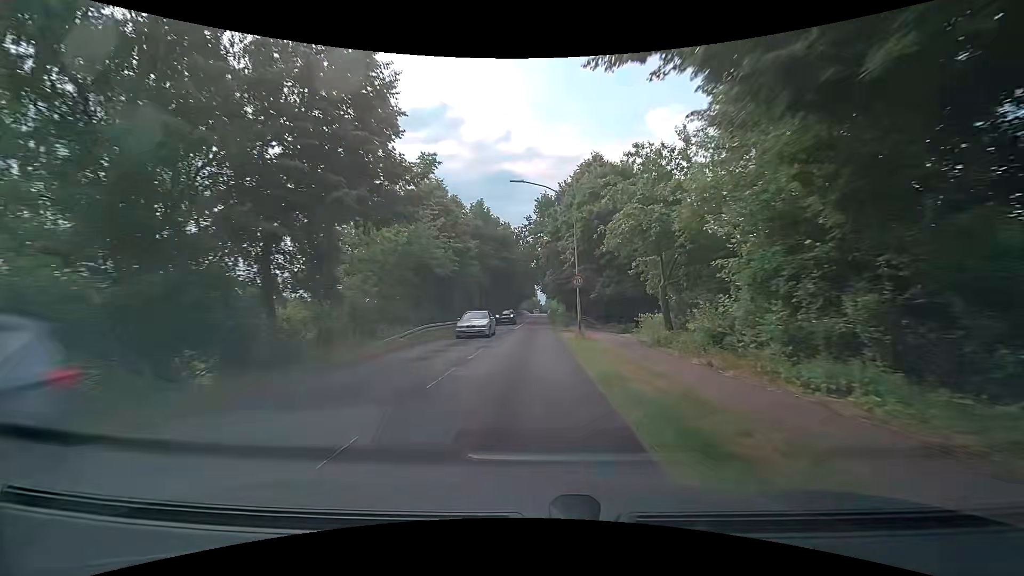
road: secondary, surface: asphalt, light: Day
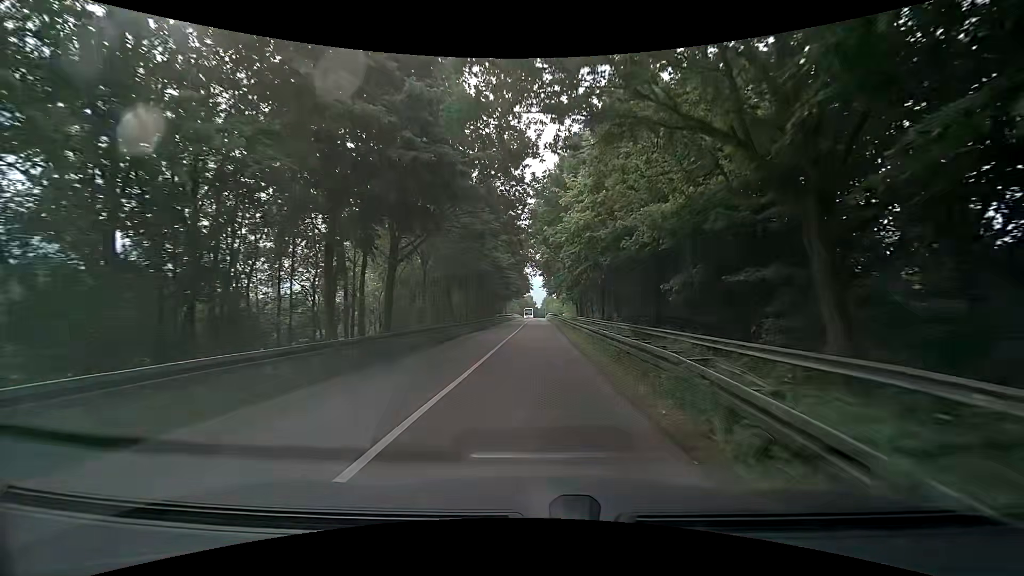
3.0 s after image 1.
(-0.3, +43.0) m; -2°
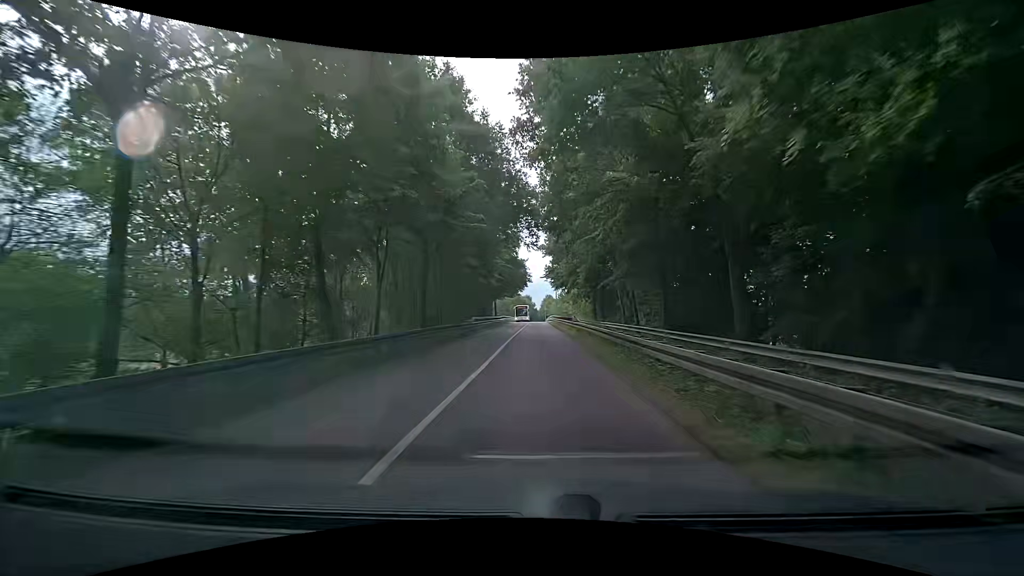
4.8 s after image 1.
(+0.6, +24.2) m; +1°
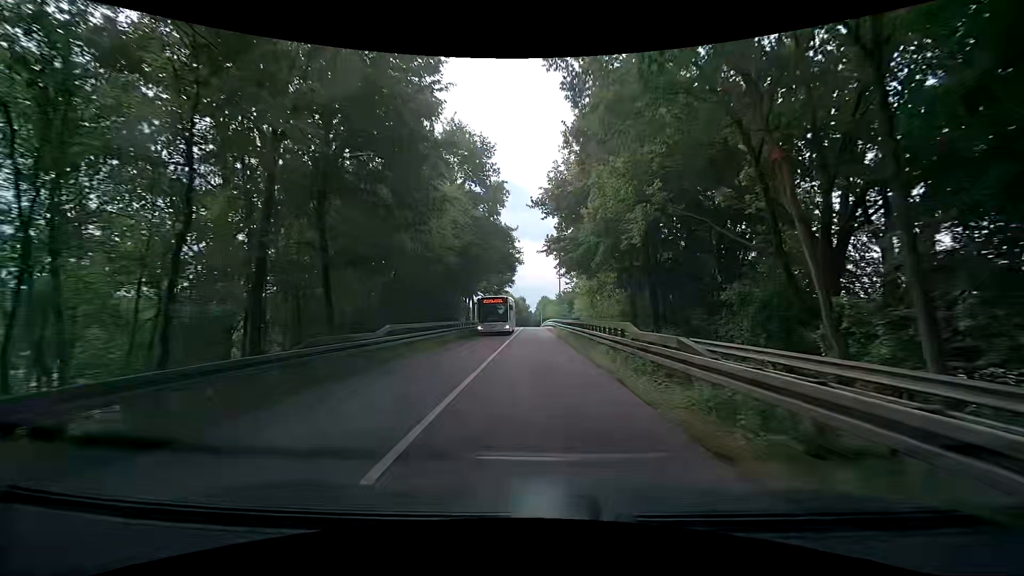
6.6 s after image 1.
(+0.4, +23.5) m; +2°
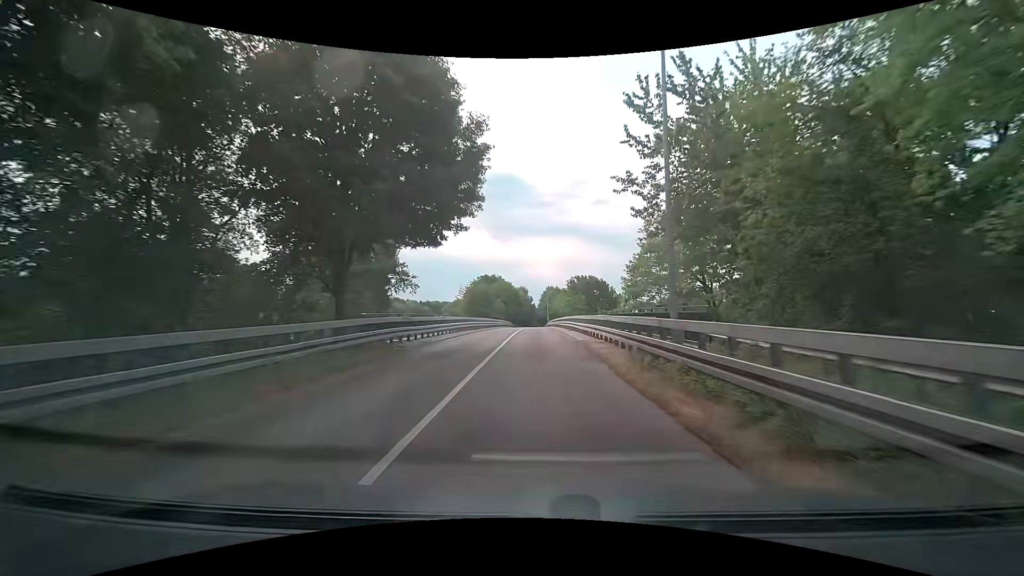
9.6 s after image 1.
(-0.2, +40.6) m; -1°
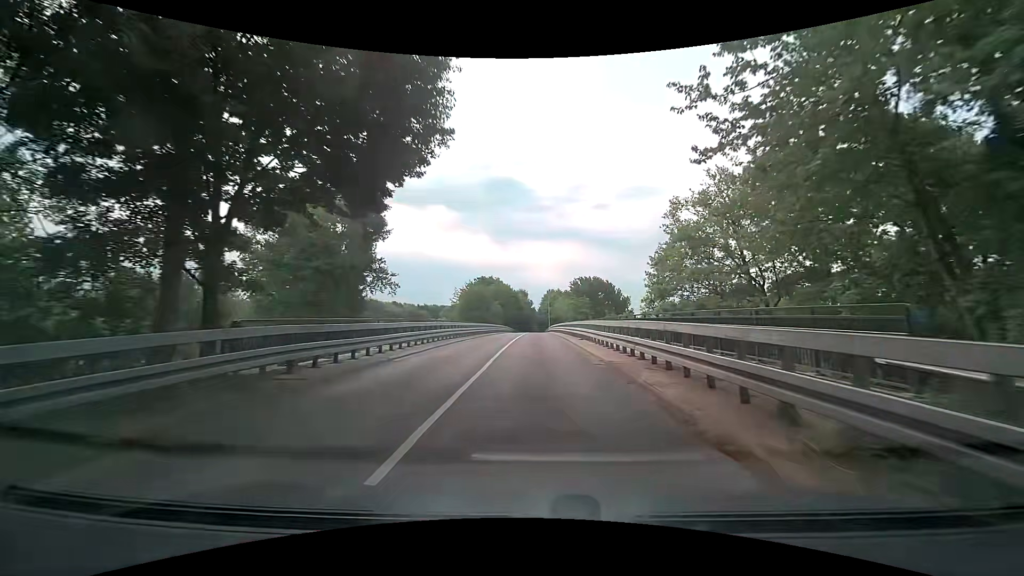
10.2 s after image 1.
(0.0, +8.2) m; 0°
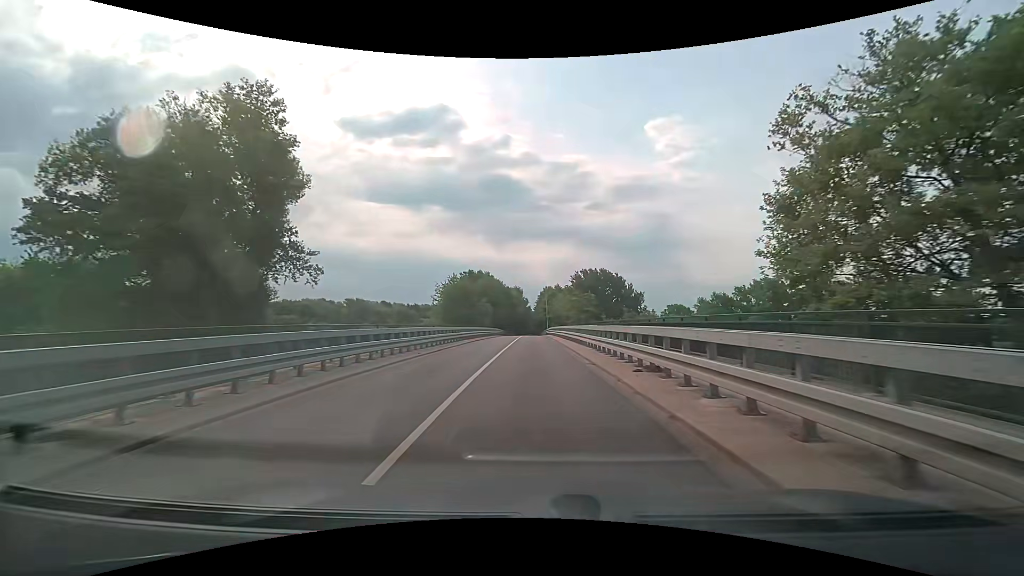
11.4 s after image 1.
(0.0, +16.6) m; +1°
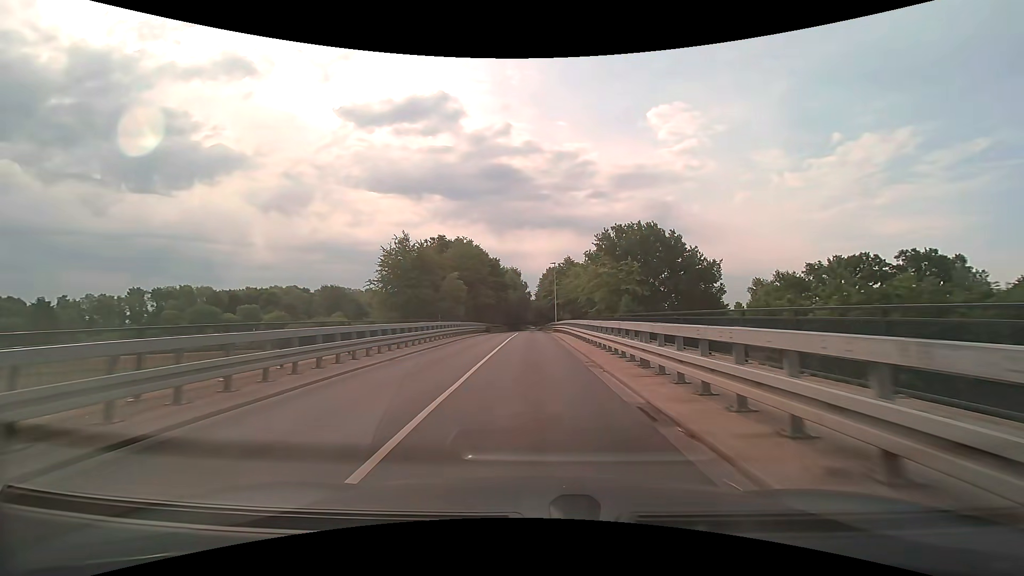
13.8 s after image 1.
(-0.2, +35.1) m; -1°
(0, +10) (0, +20) (0, +30) (0, +40) (0, +50) (0, +60) (0, +70) (0, +80) (0, +90) (0, +100) m
